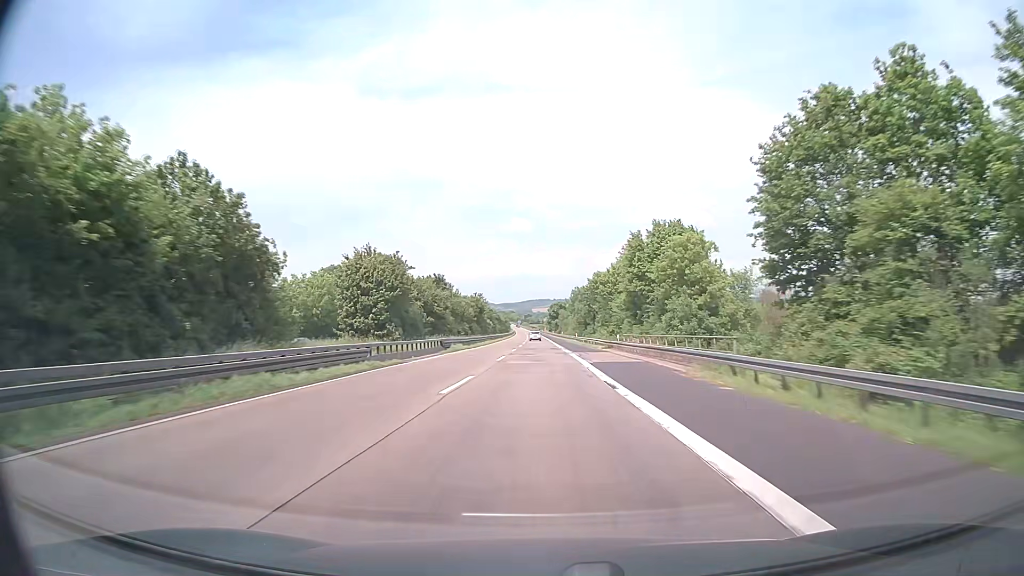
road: motorway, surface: asphalt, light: Day
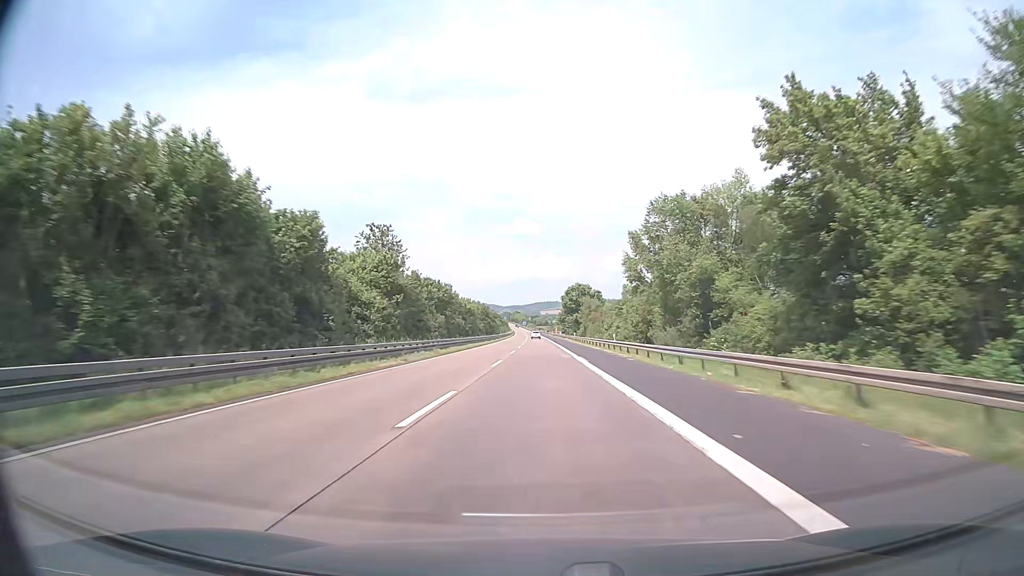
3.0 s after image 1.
(-0.6, +95.2) m; -1°
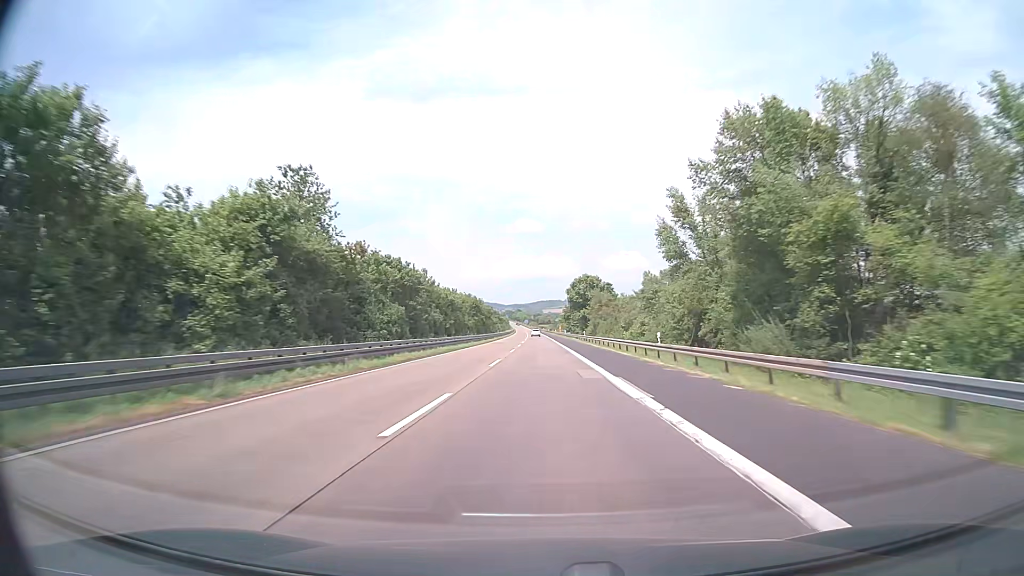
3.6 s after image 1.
(-0.1, +19.0) m; 0°
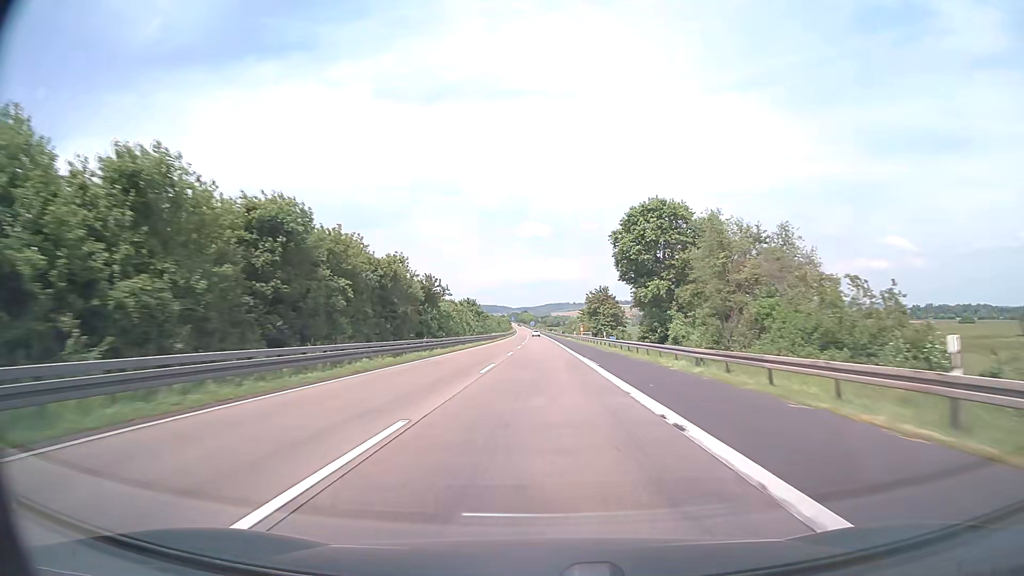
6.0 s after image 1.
(-0.4, +76.0) m; -1°
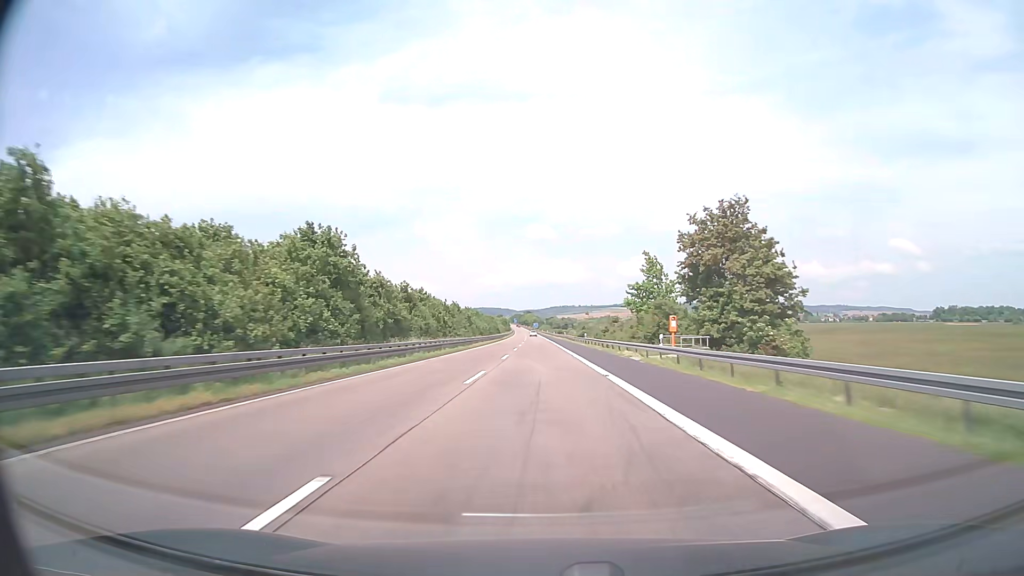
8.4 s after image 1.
(-0.4, +76.0) m; 0°
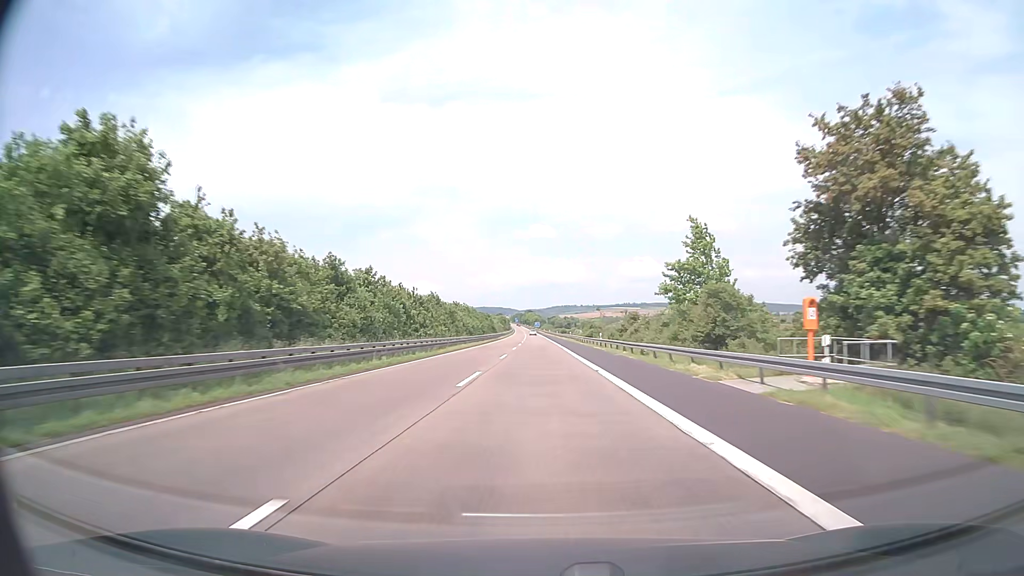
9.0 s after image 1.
(0.0, +19.0) m; 0°
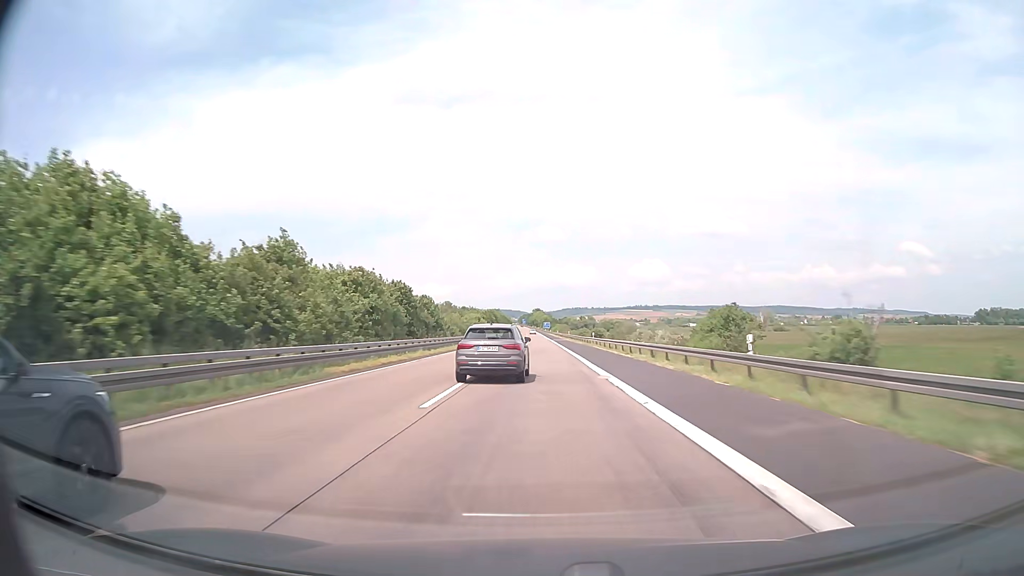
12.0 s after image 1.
(-0.9, +95.0) m; -1°
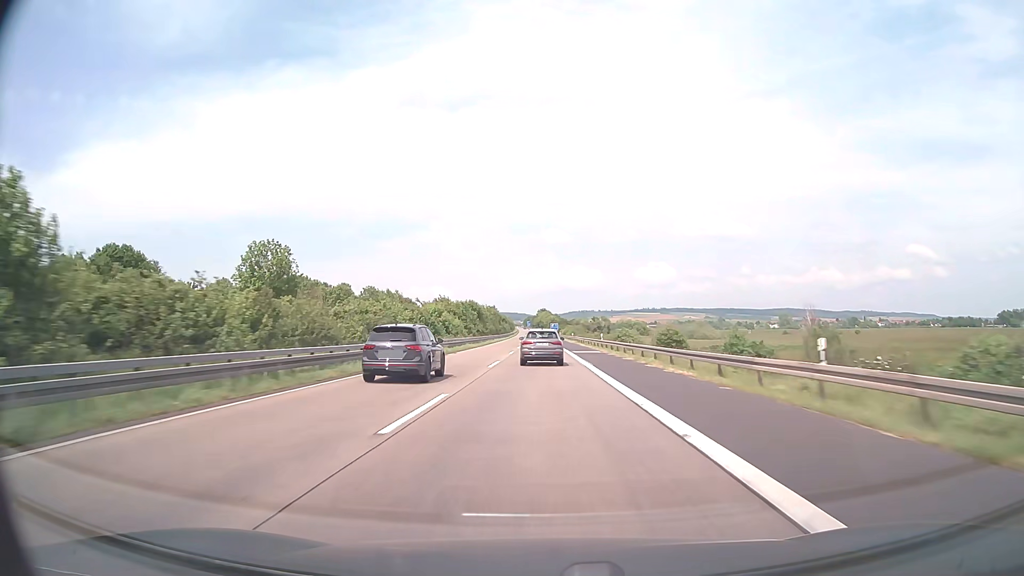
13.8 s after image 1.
(-0.3, +57.0) m; 0°
(0, +10) (0, +20) (0, +30) (0, +40) (0, +50) (0, +60) (-1, +70) (-1, +80) (-1, +90) (-1, +100) m
